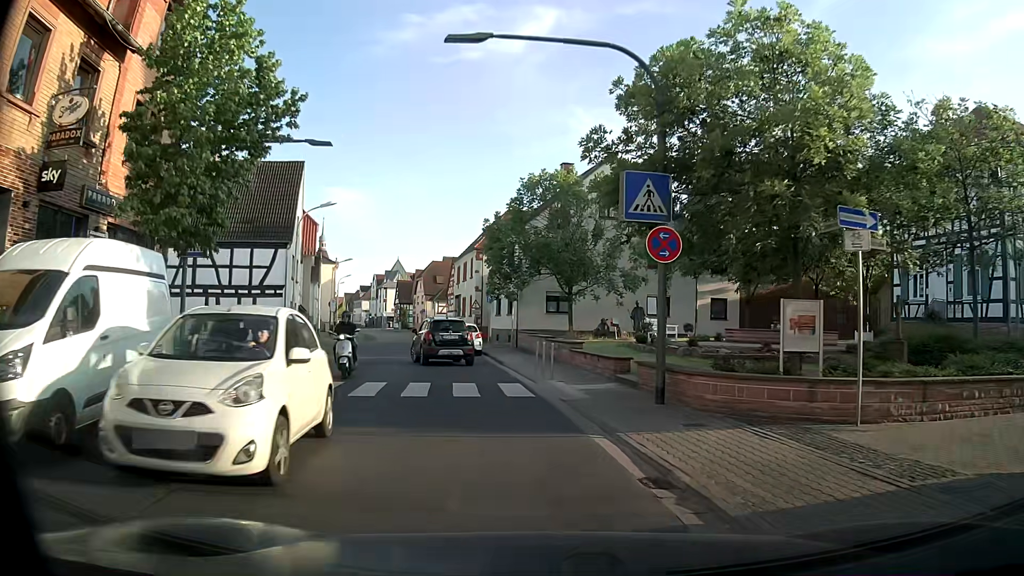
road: tertiary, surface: asphalt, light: Day
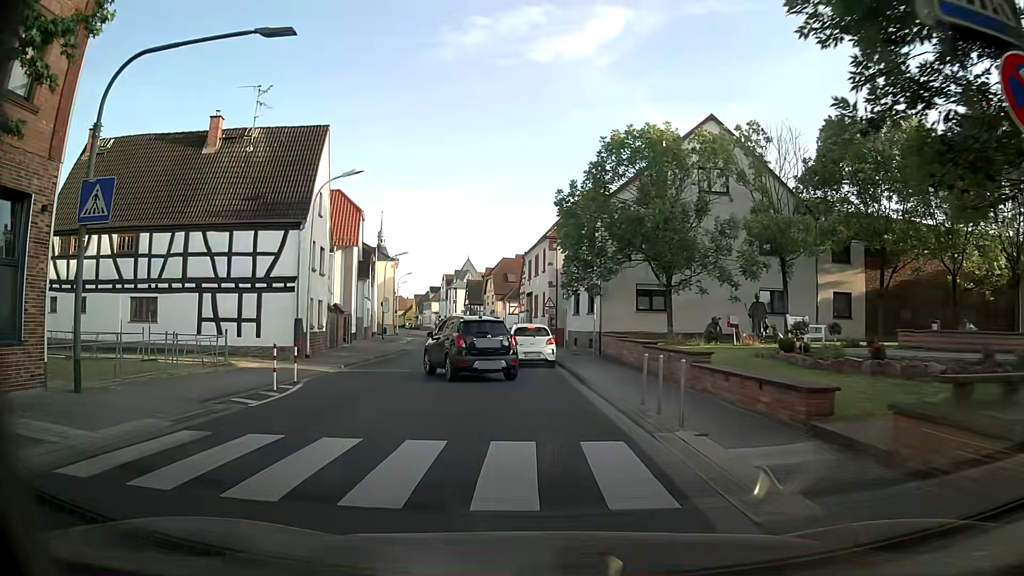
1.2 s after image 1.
(-0.3, +7.7) m; -5°
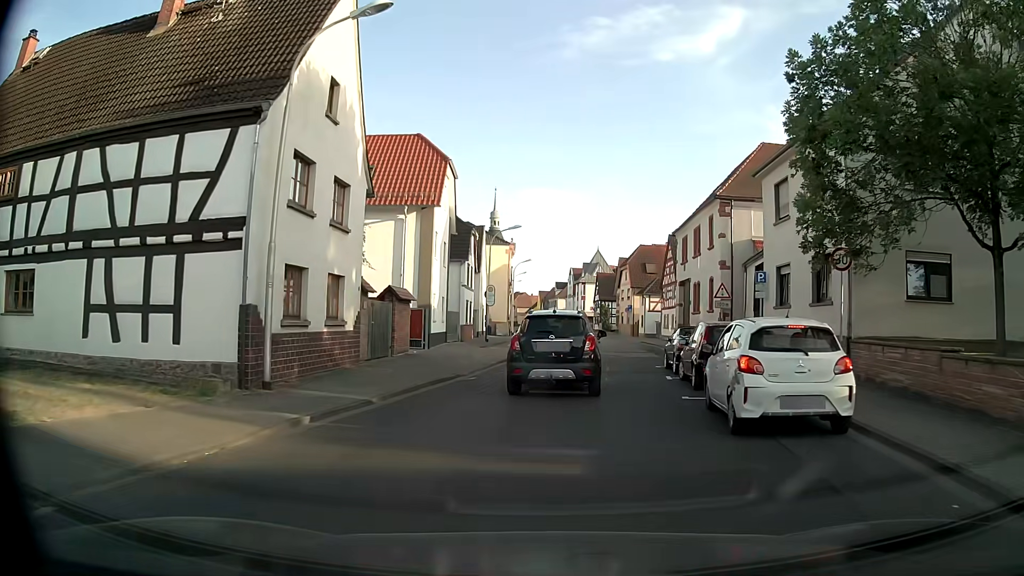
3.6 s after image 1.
(-1.8, +14.2) m; -12°
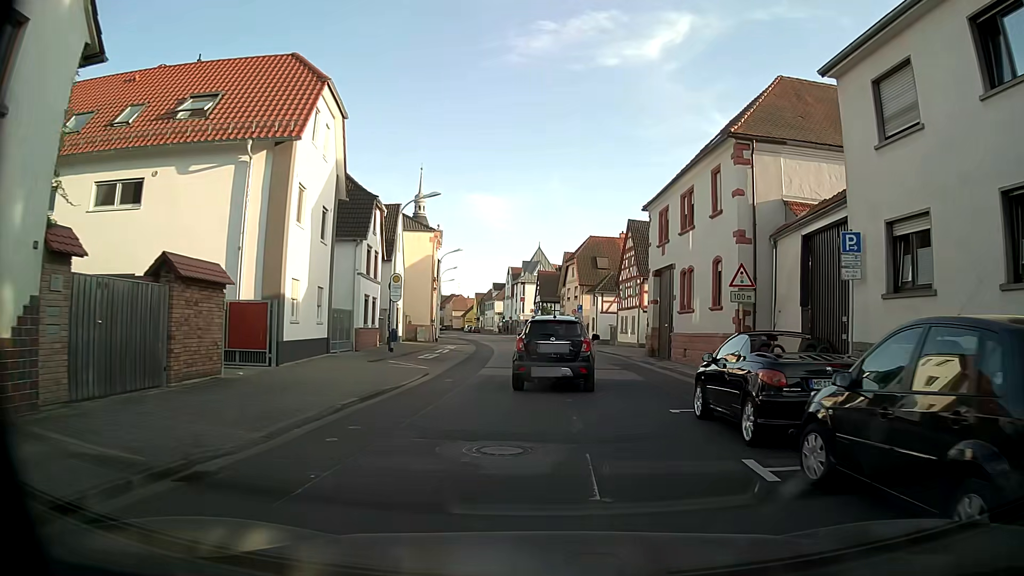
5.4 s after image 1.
(+0.4, +11.5) m; +5°
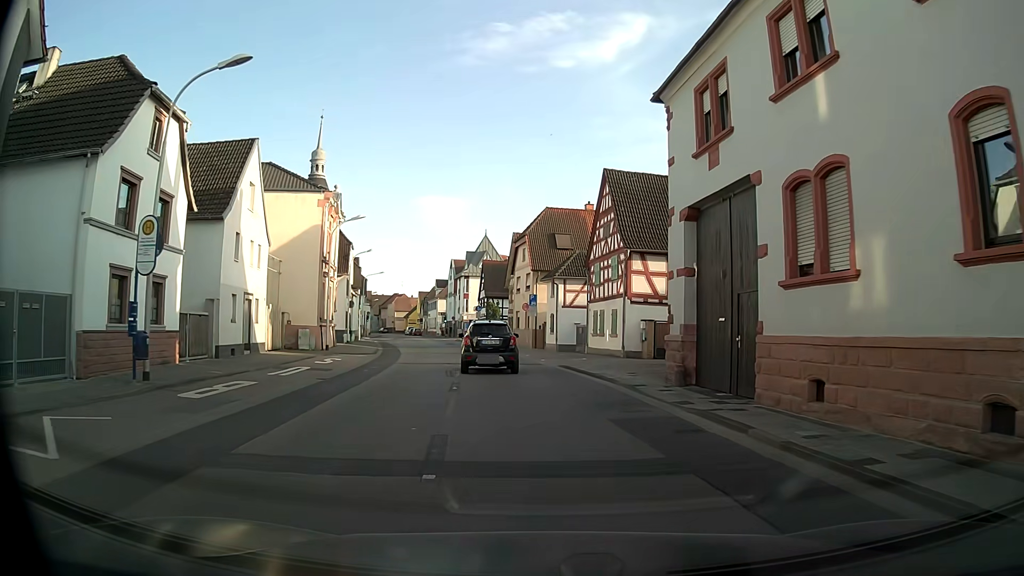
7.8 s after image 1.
(+0.6, +17.0) m; +3°
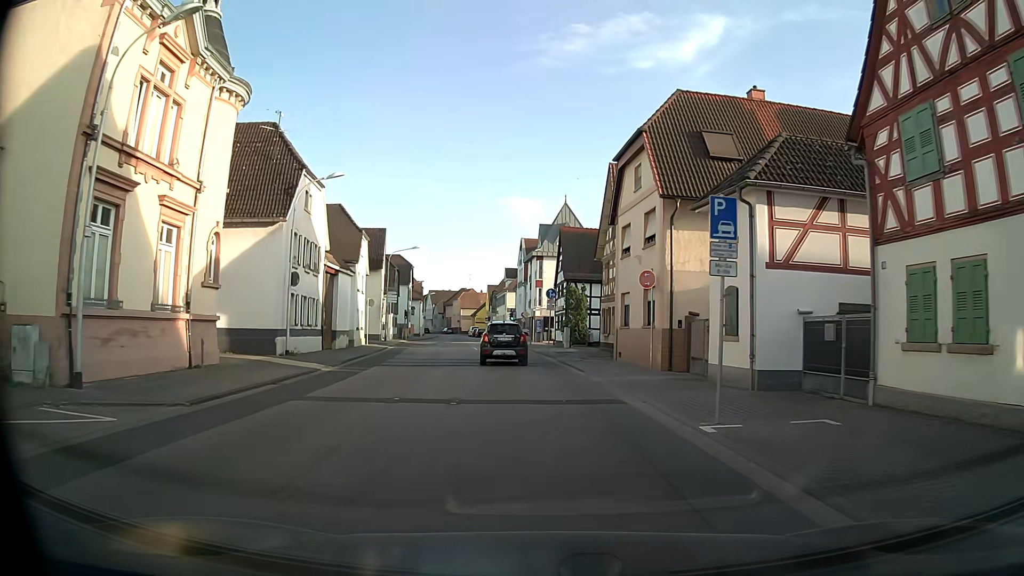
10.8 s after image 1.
(-1.5, +26.7) m; -6°
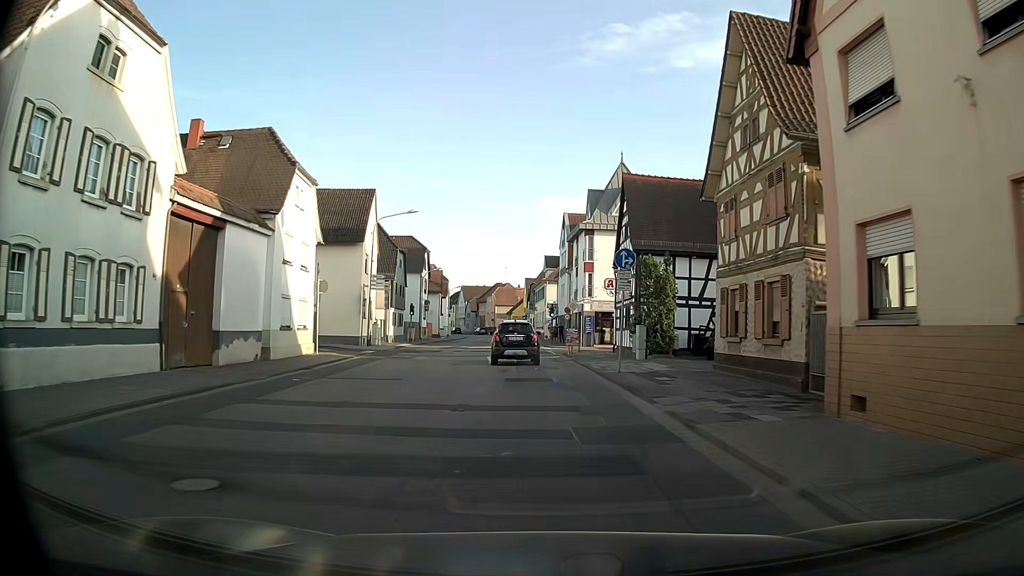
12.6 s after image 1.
(-0.6, +18.4) m; -4°
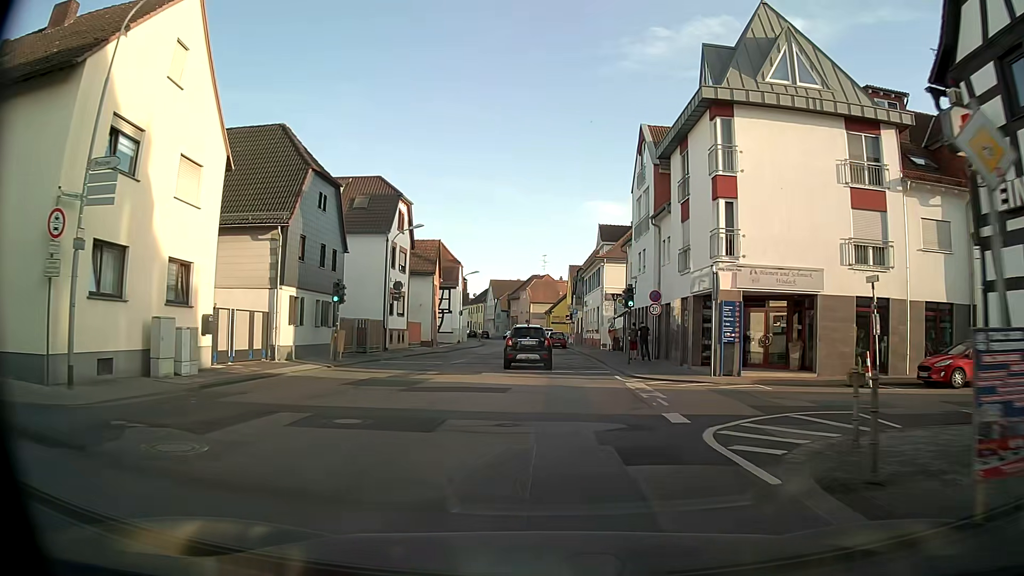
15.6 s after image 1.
(-0.9, +30.1) m; -4°
(0, +10) (0, +20) (-1, +30) (-1, +40) (-1, +50) (-2, +60) (-2, +70) (-3, +80) (-4, +90) (-6, +100) m
